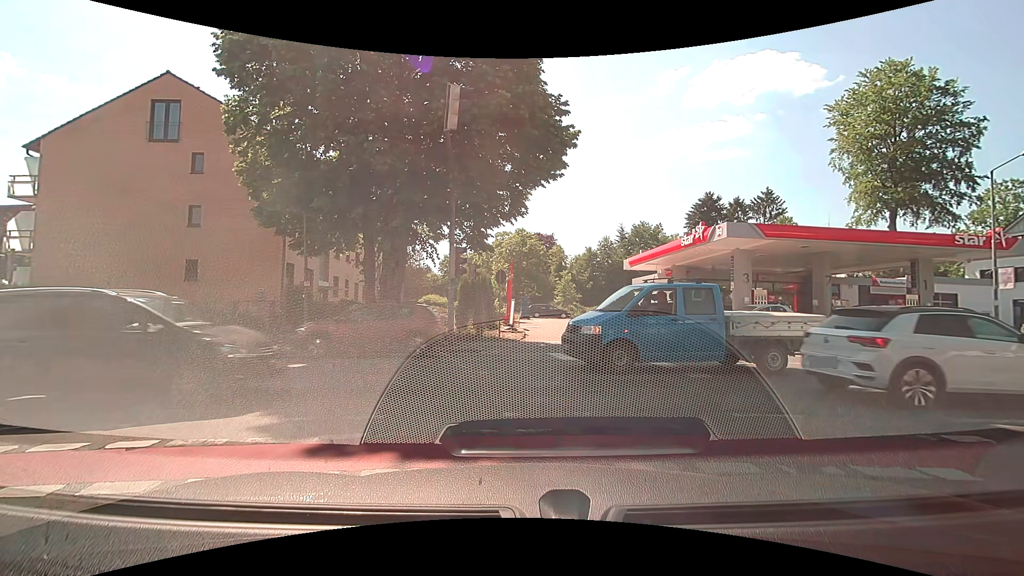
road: residential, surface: asphalt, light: Day
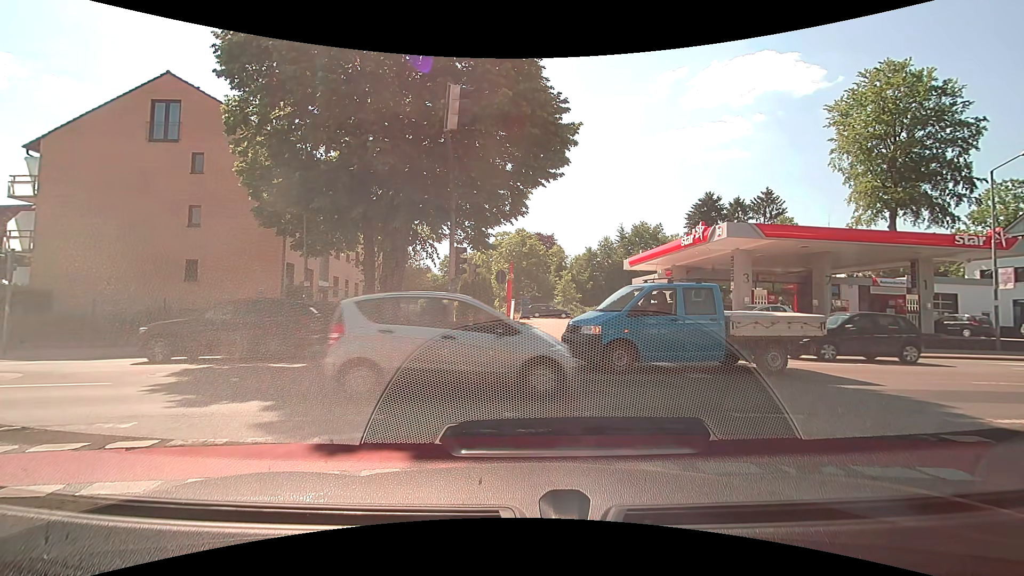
(0.0, 0.0) m; 0°
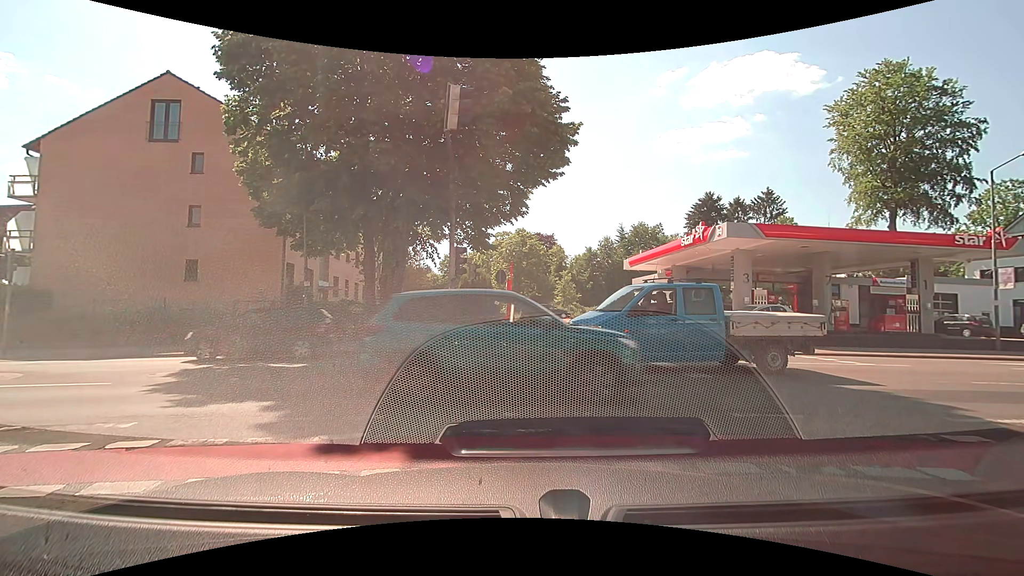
(0.0, 0.0) m; 0°
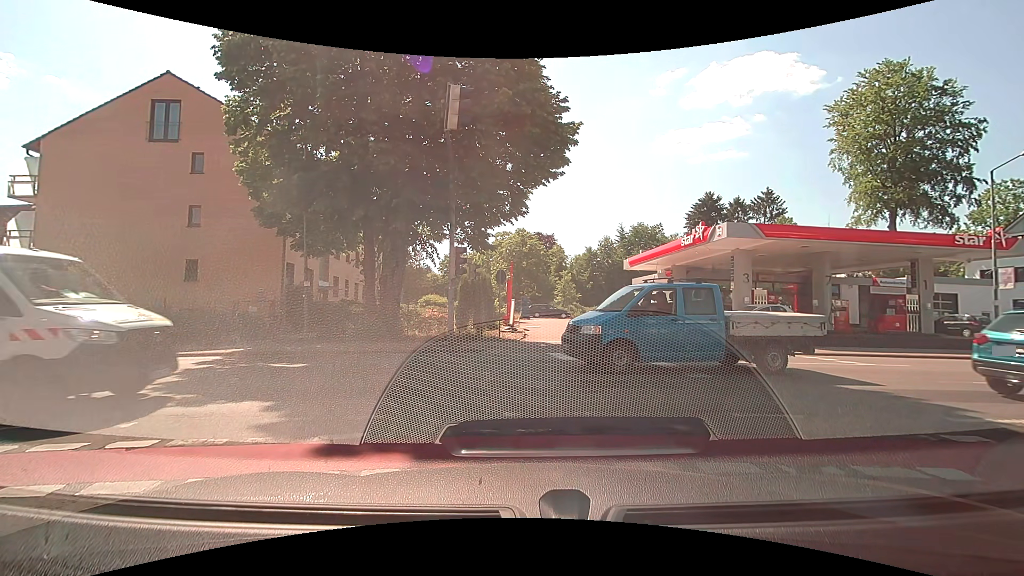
(0.0, 0.0) m; 0°
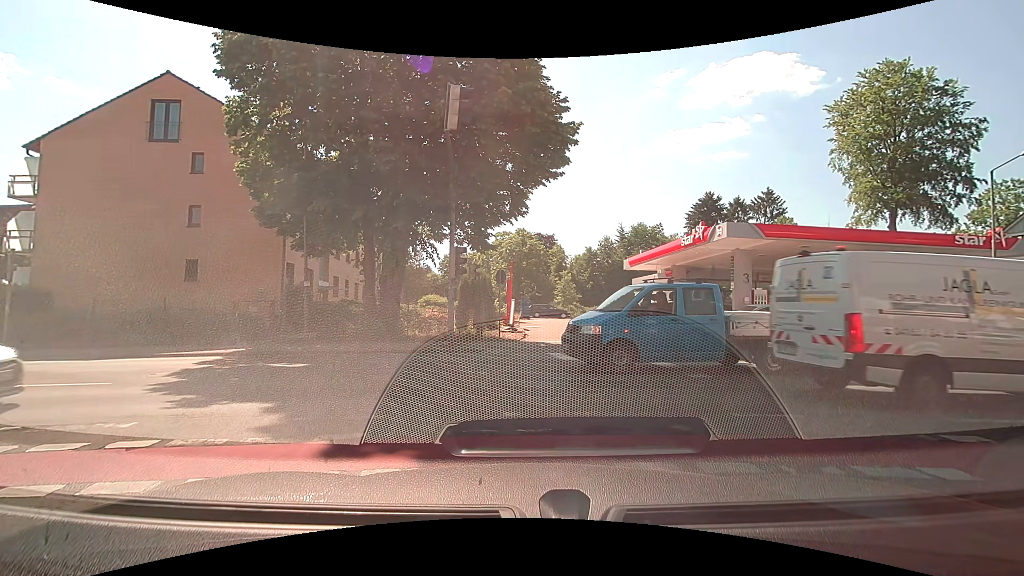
(0.0, 0.0) m; 0°
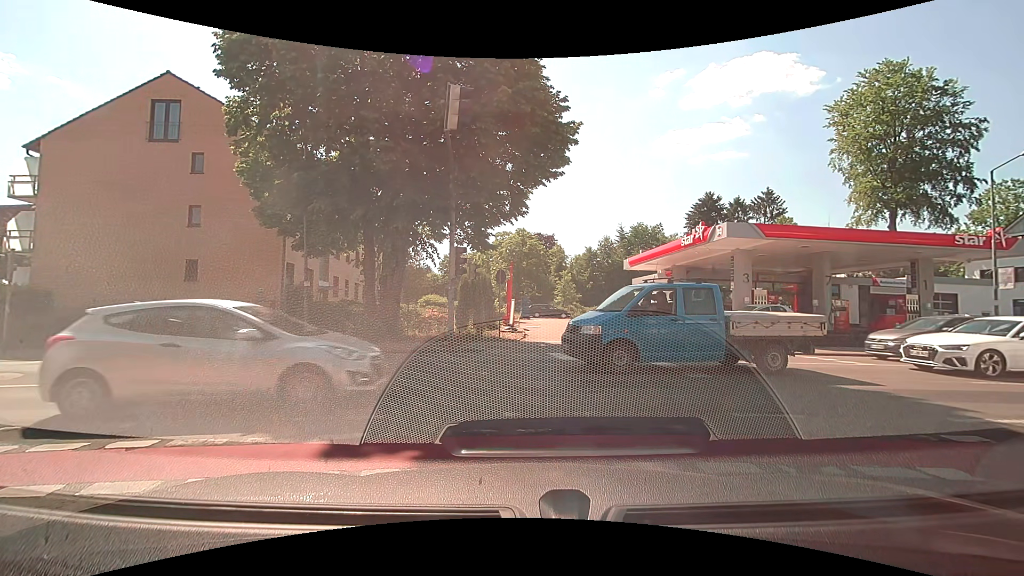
(0.0, 0.0) m; 0°
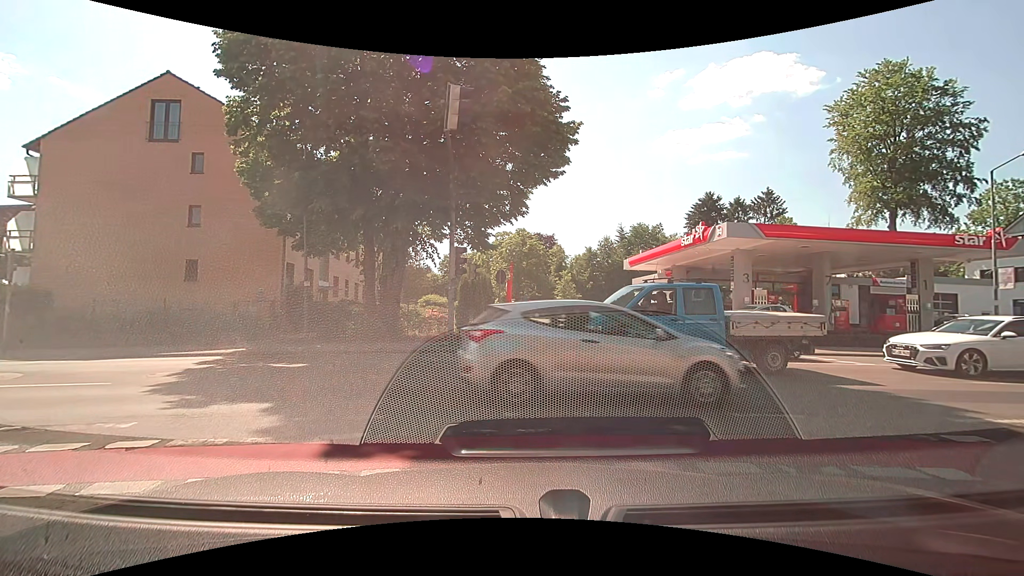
(0.0, 0.0) m; 0°
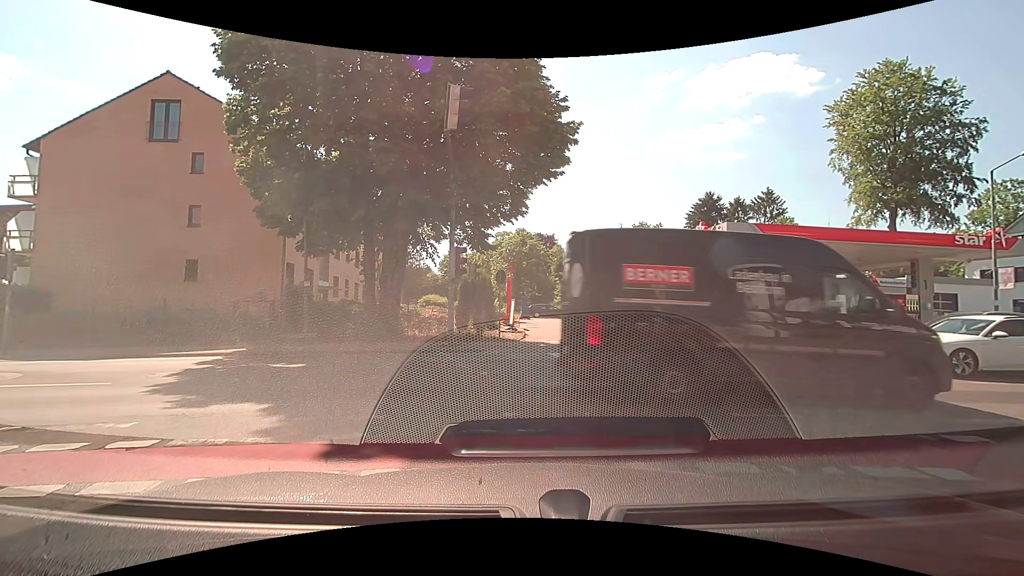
(0.0, 0.0) m; 0°
